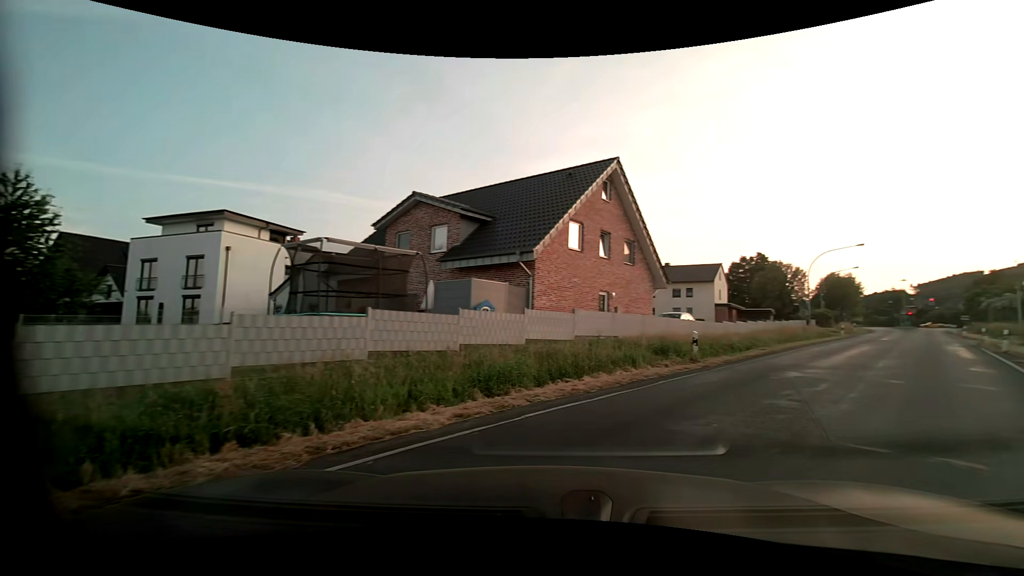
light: Day
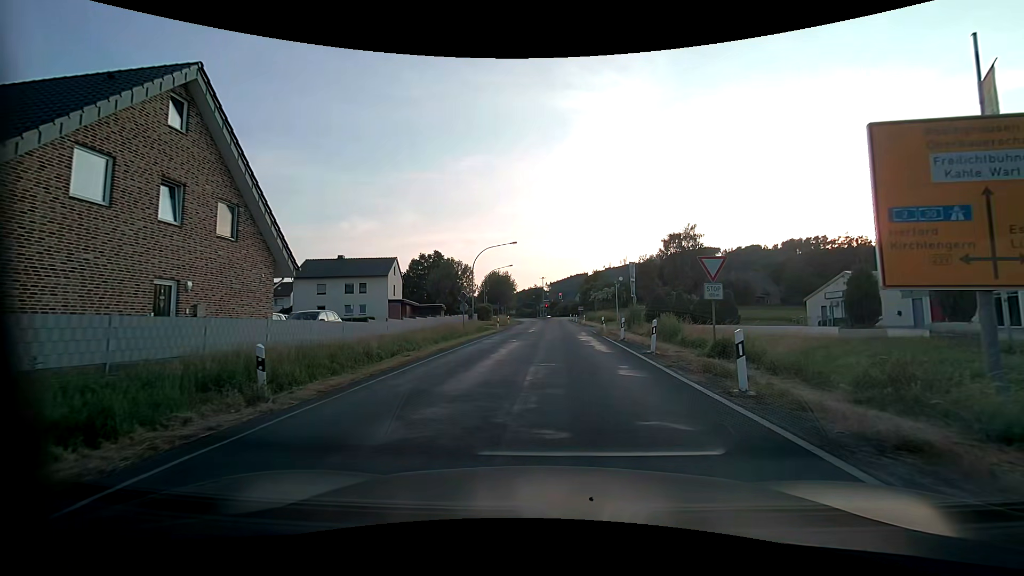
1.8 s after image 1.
(+3.2, +7.3) m; +36°
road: secondary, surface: asphalt
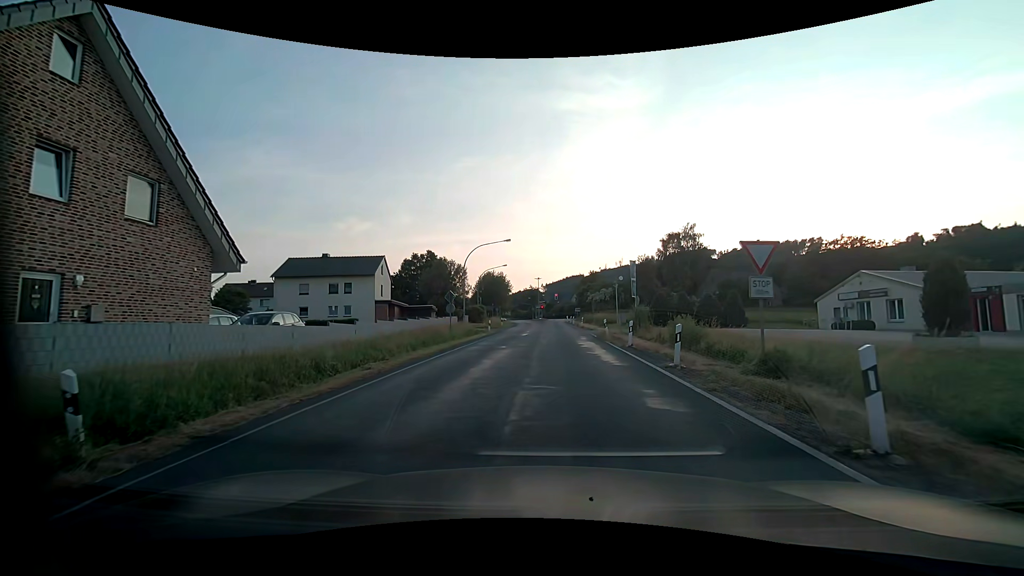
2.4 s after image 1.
(0.0, +3.5) m; 0°
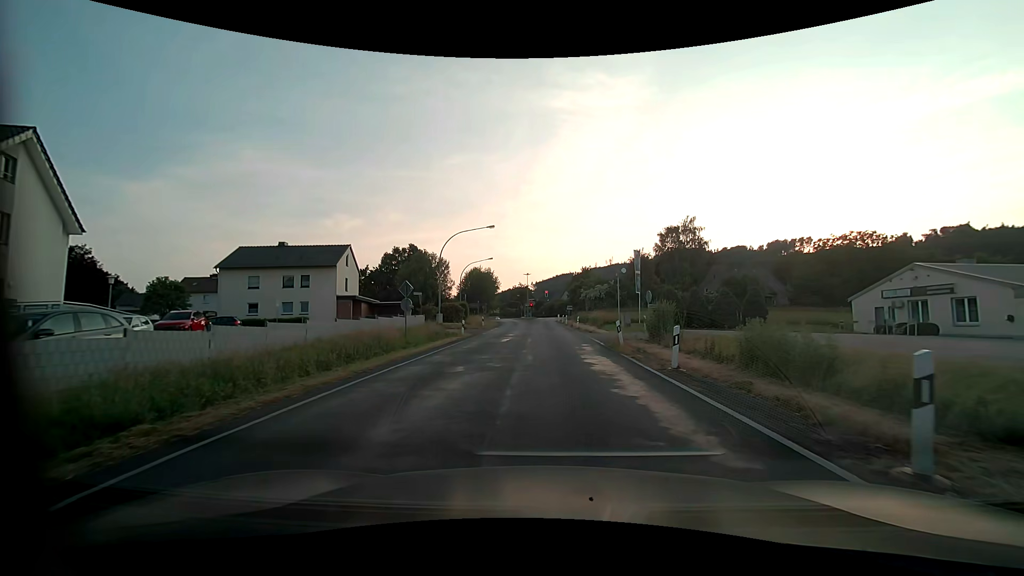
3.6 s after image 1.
(+0.1, +8.6) m; +1°
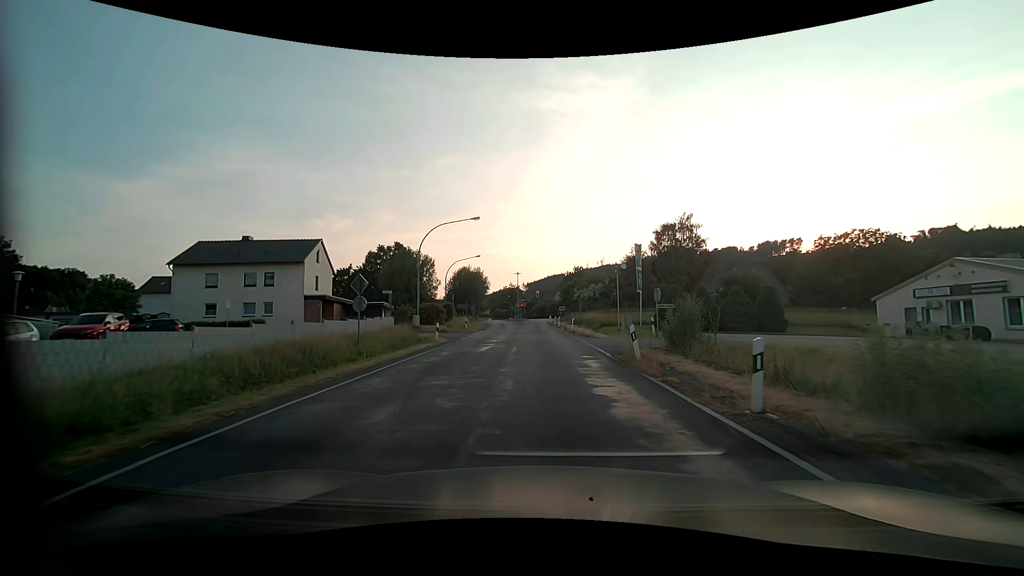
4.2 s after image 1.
(+0.1, +5.2) m; +1°
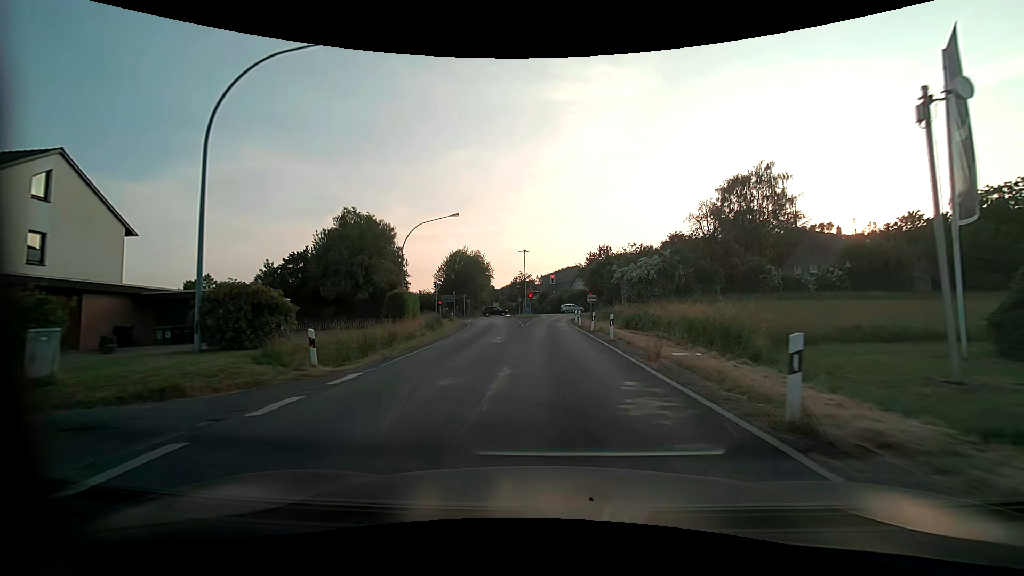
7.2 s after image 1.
(-0.5, +30.9) m; -2°
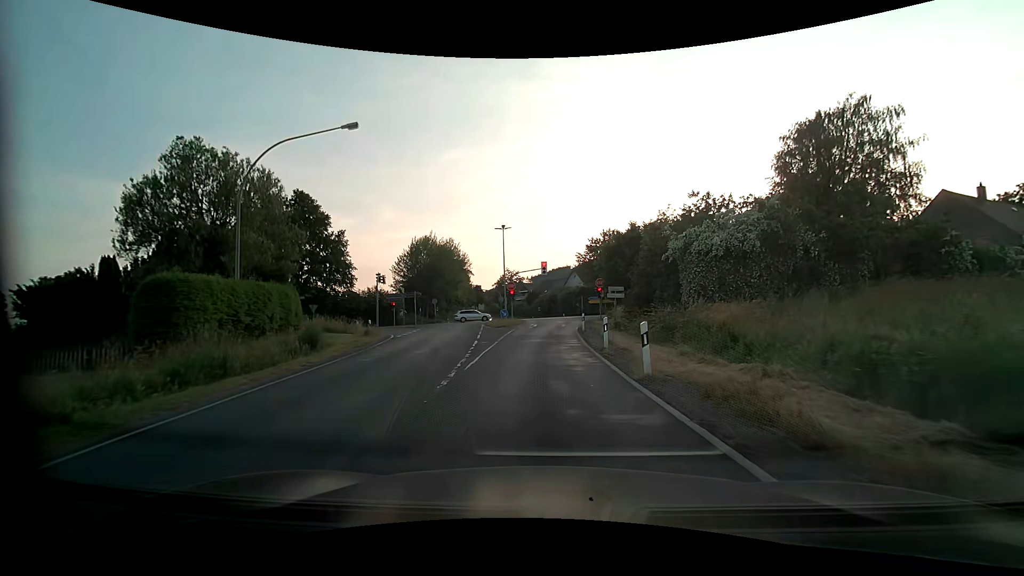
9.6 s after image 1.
(+0.2, +24.1) m; +1°
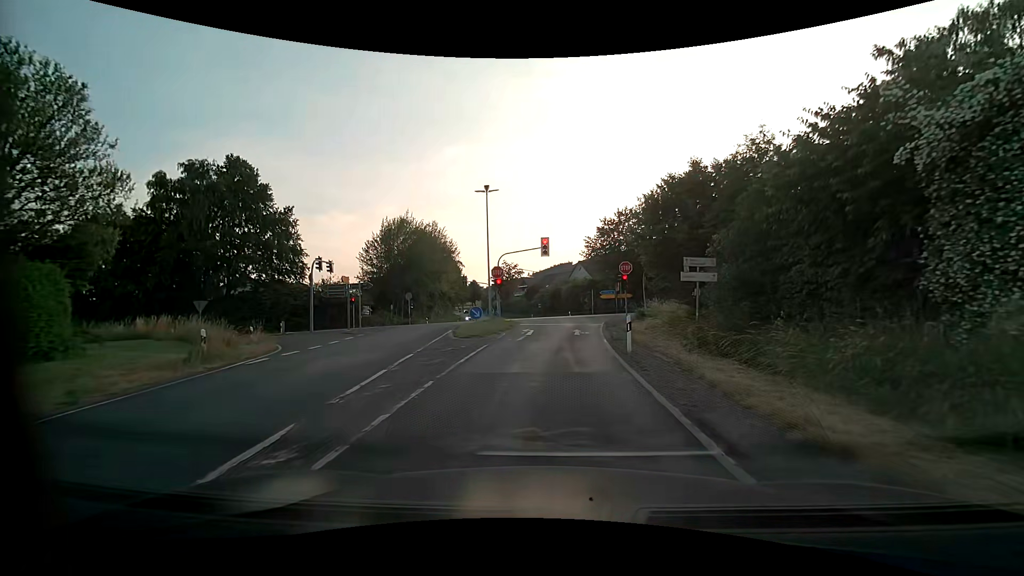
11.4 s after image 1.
(+0.1, +15.8) m; 0°
(0, +10) (+1, +20) (+2, +30) (+3, +40) (+7, +49) (+17, +52) (+26, +54) (+36, +56) (+46, +59) (+56, +61) m
